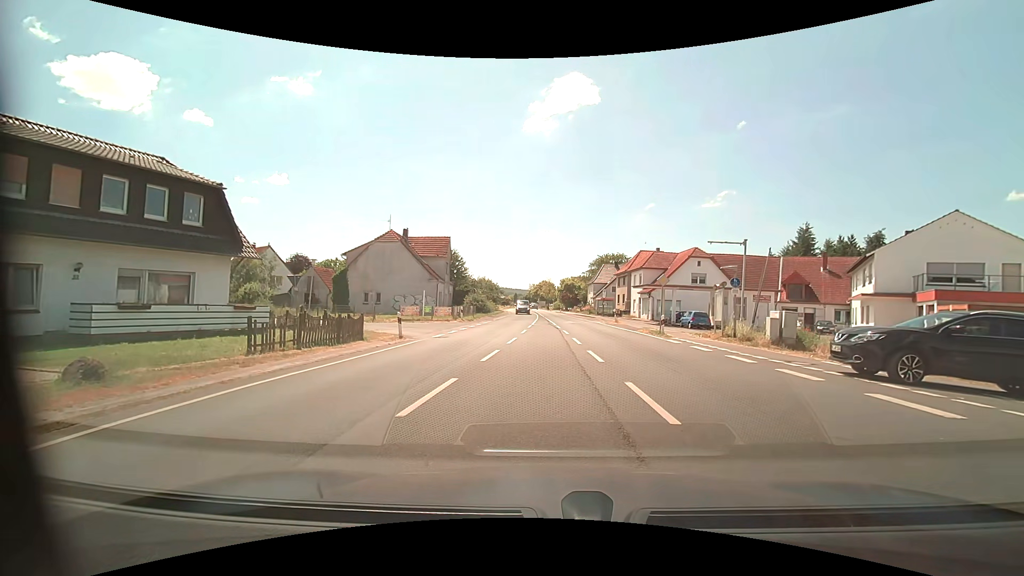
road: primary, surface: asphalt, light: Day
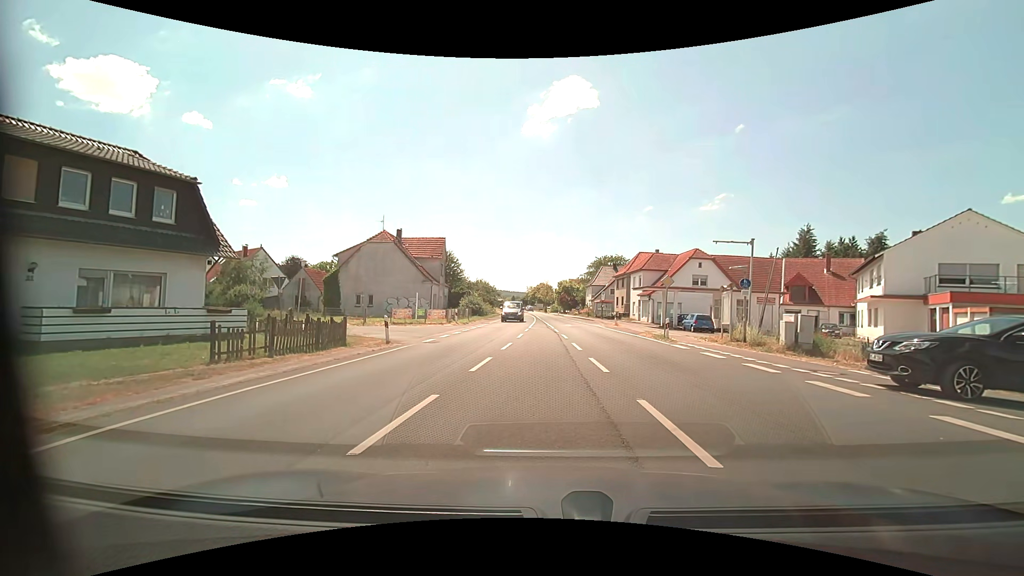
(0.0, +1.4) m; 0°
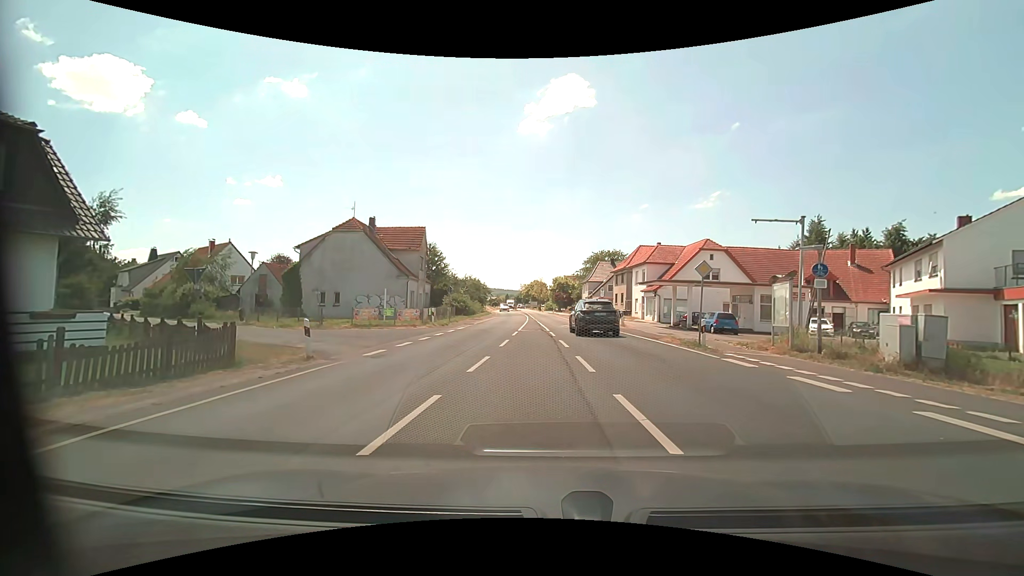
(0.0, +6.1) m; +1°
